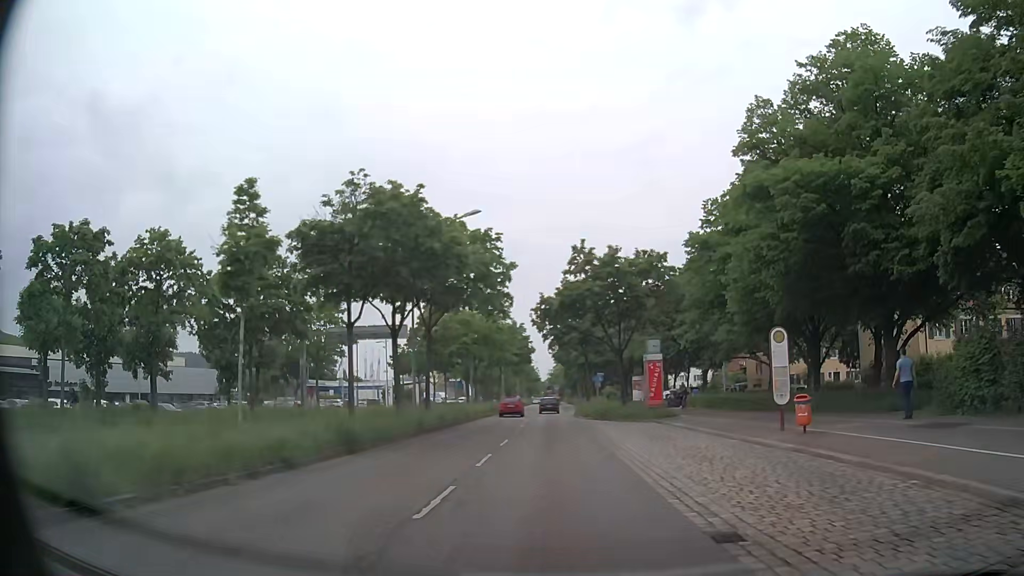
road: primary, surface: asphalt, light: Day
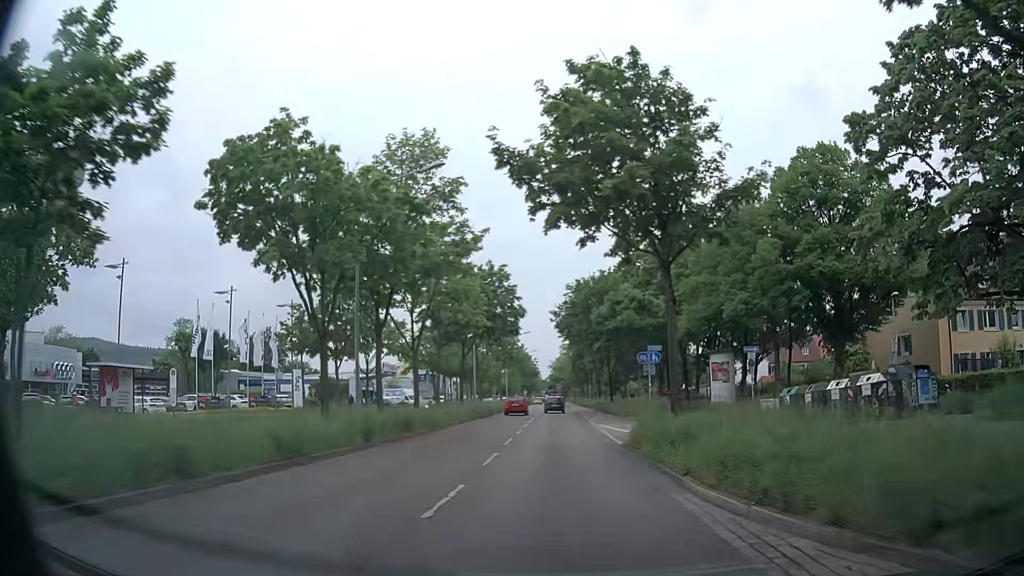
(-0.1, +36.3) m; +1°
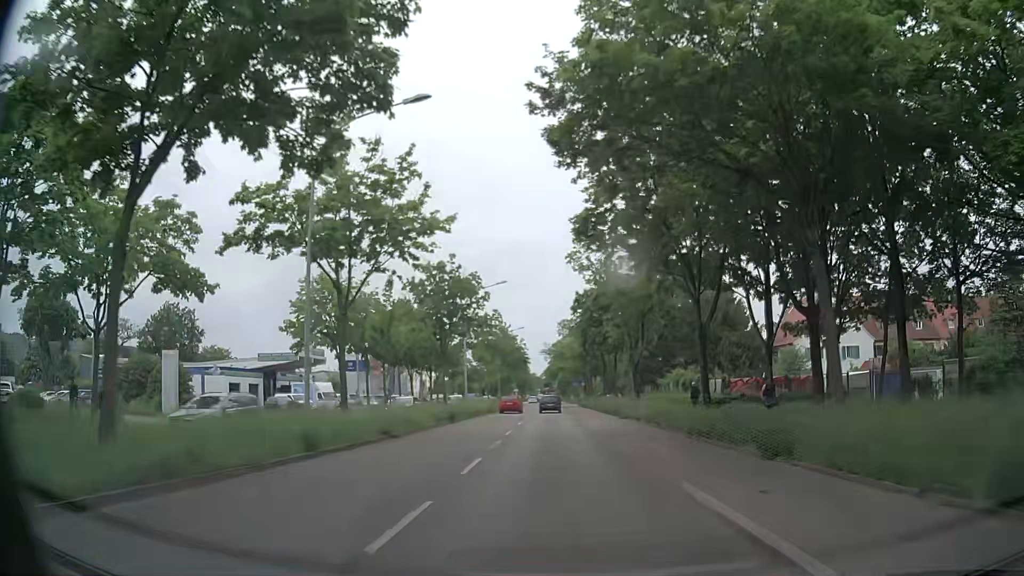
(-0.3, +37.9) m; -1°
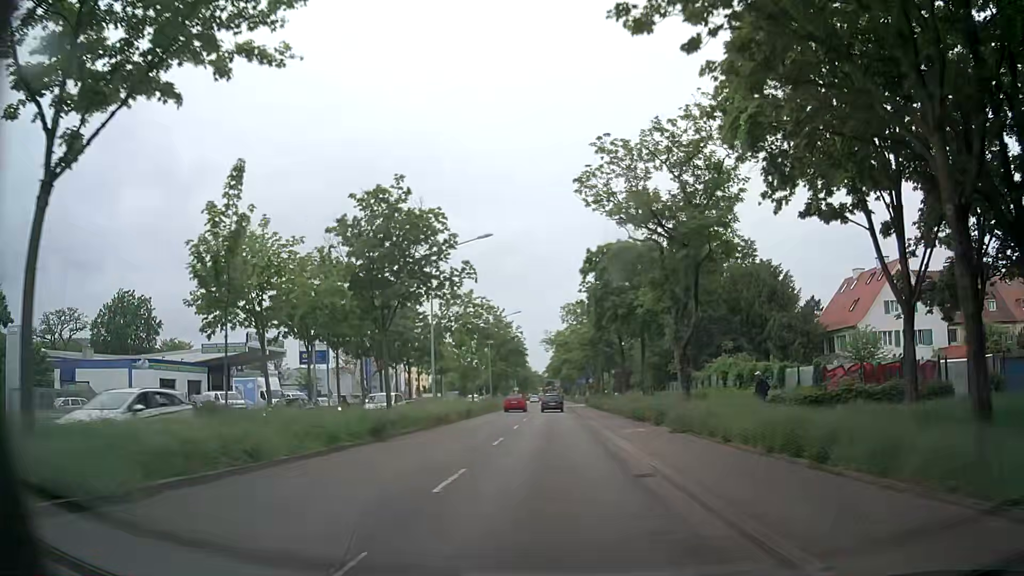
(+0.1, +14.4) m; +1°
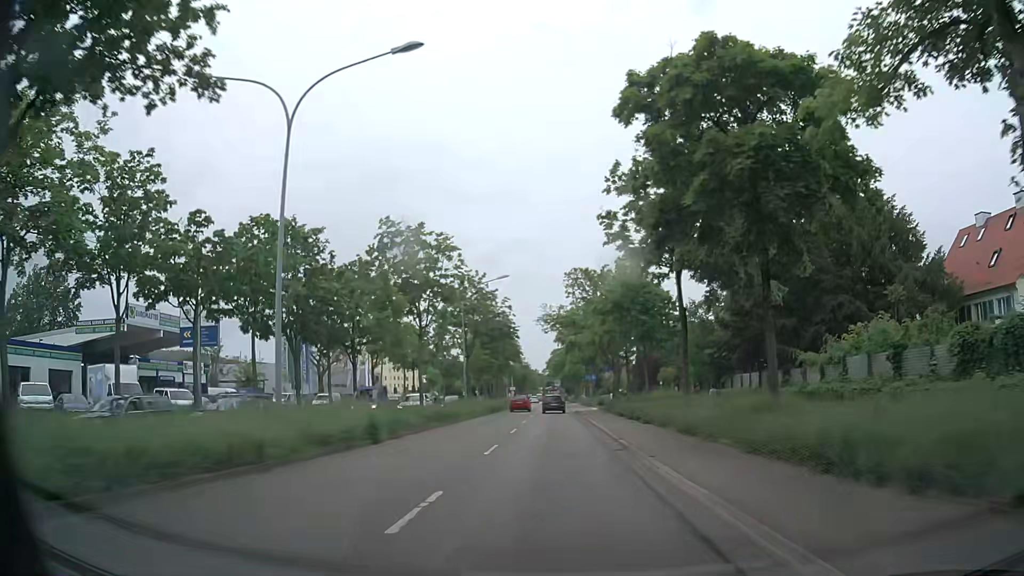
(-0.2, +20.8) m; 0°
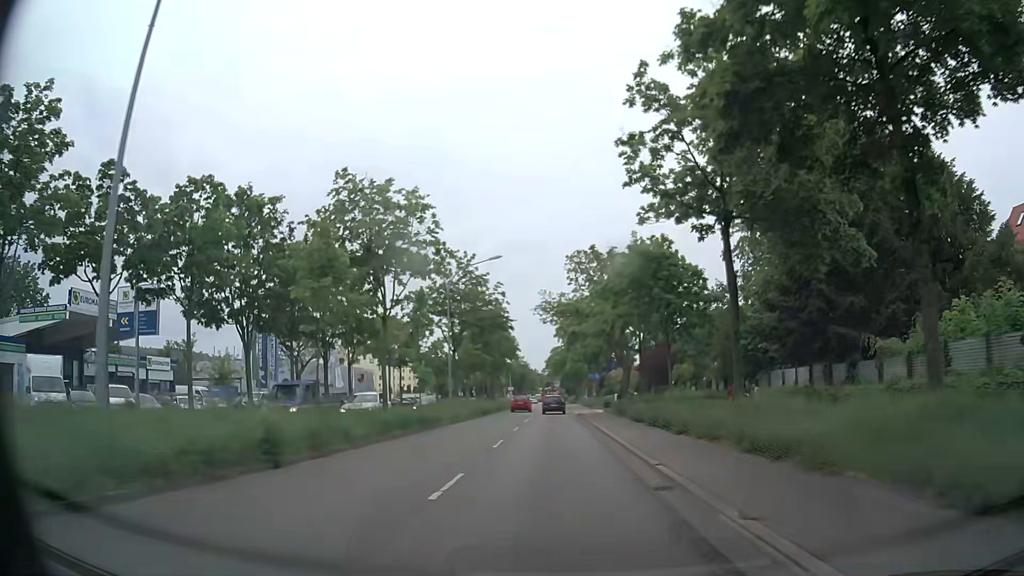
(-0.1, +6.8) m; -1°
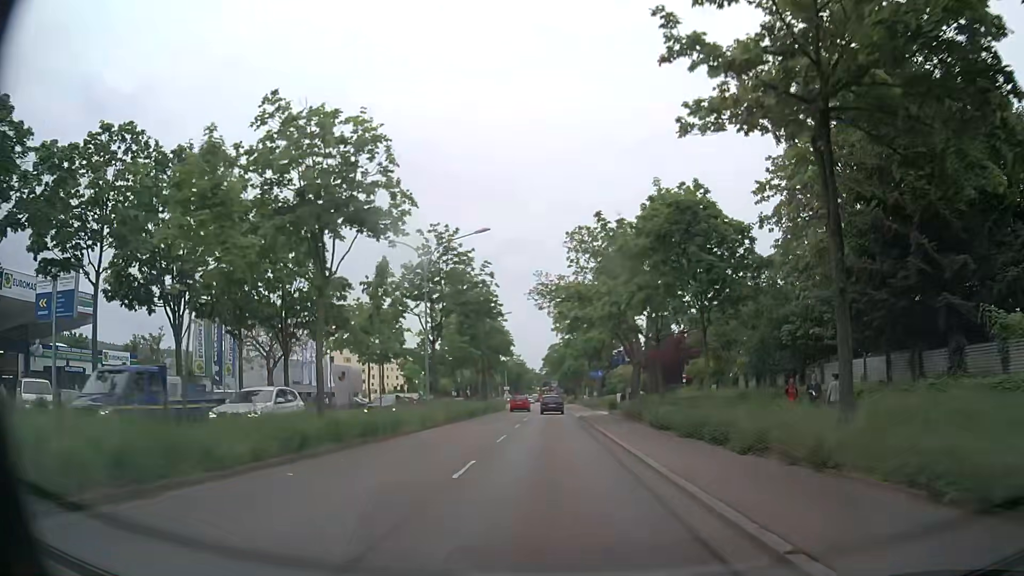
(0.0, +6.8) m; +1°
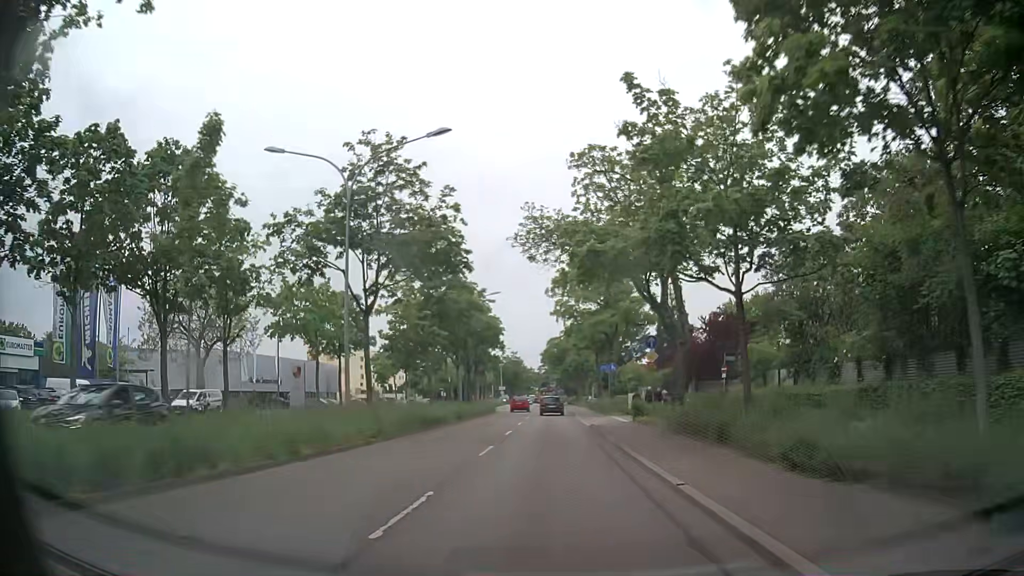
(-0.1, +13.6) m; 0°
